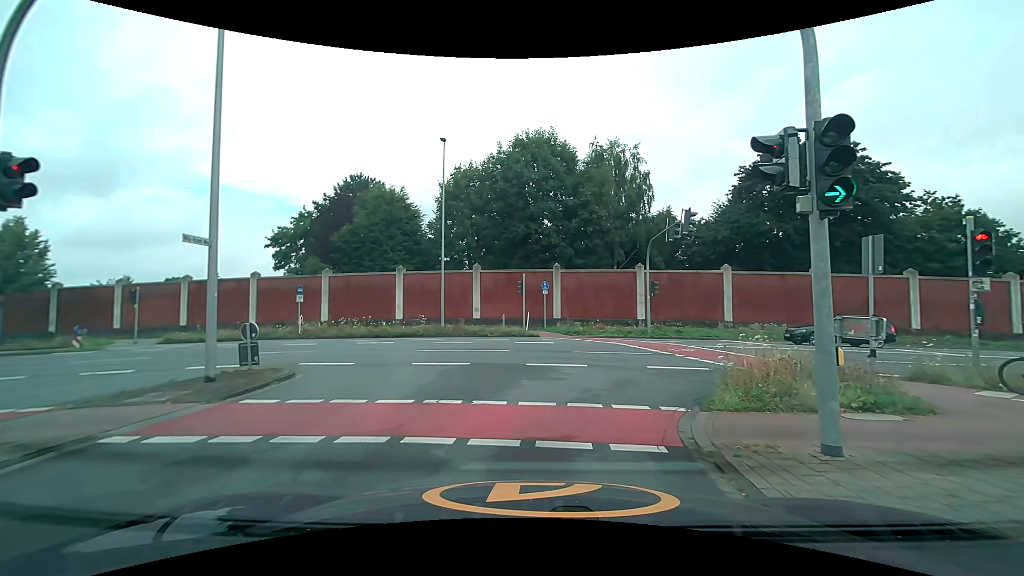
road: unclassified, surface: asphalt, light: Day
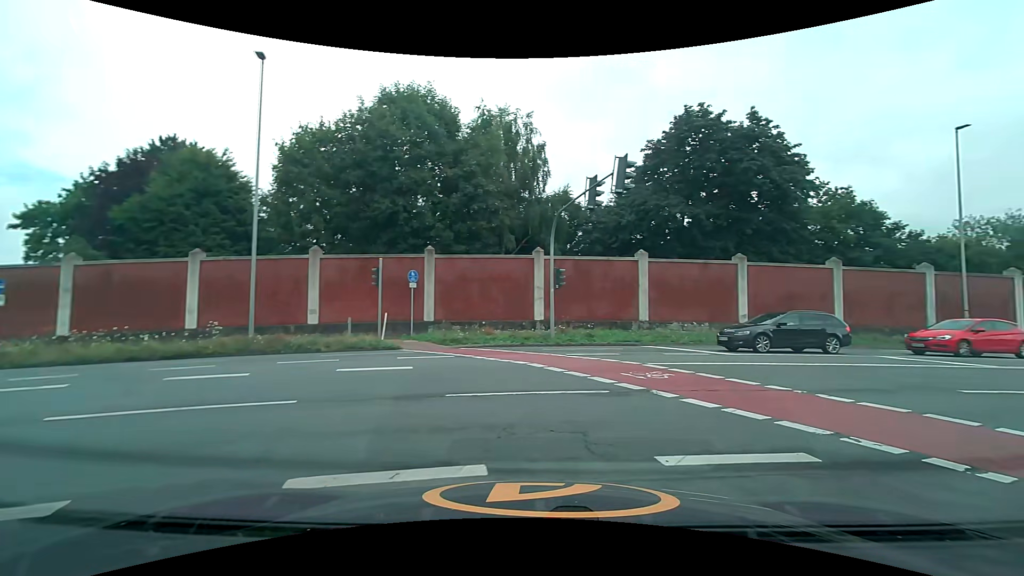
(+0.3, +9.2) m; +13°
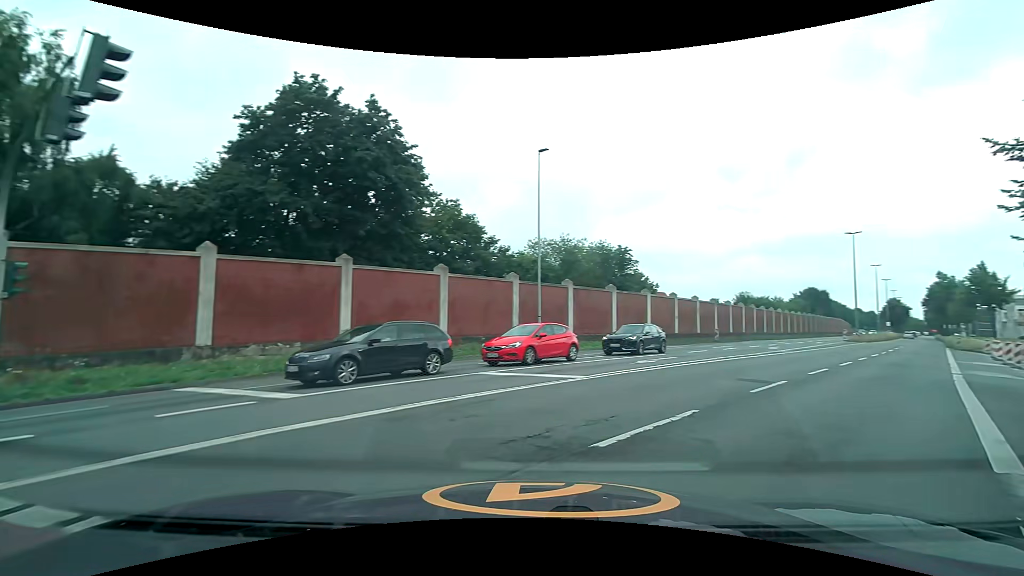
(+2.3, +6.3) m; +41°
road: secondary
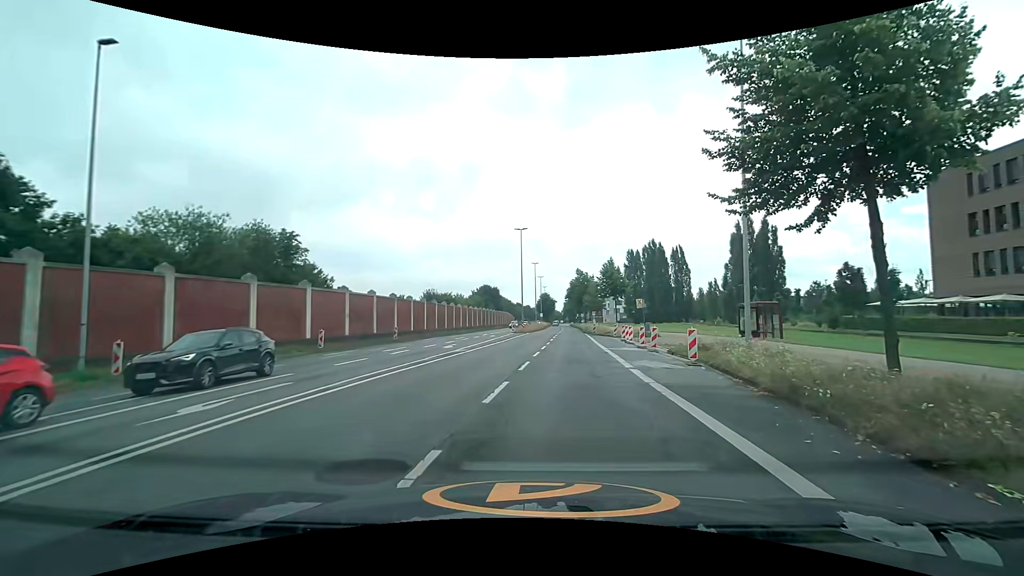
(+3.0, +8.3) m; +34°
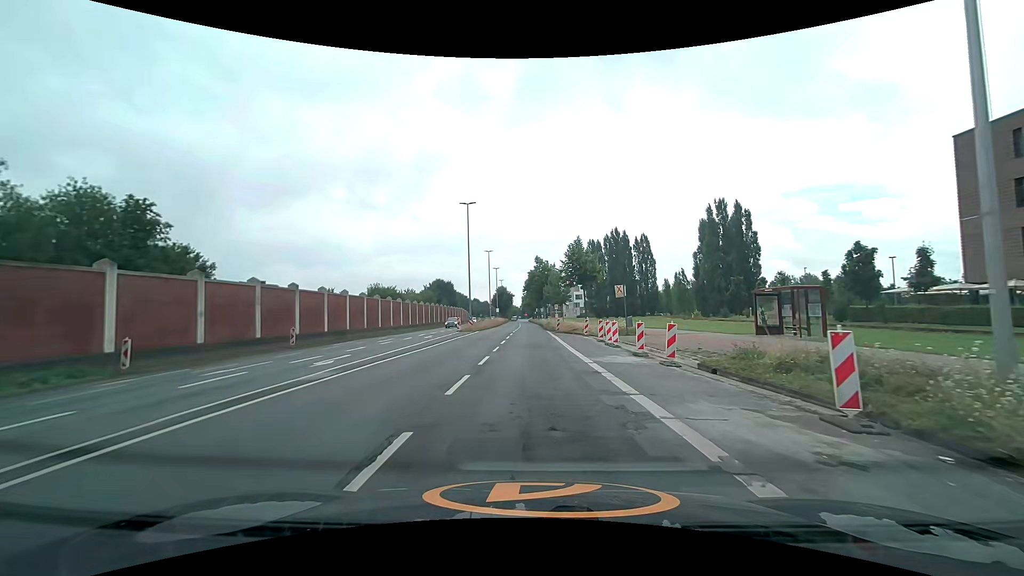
(+0.6, +11.5) m; +4°
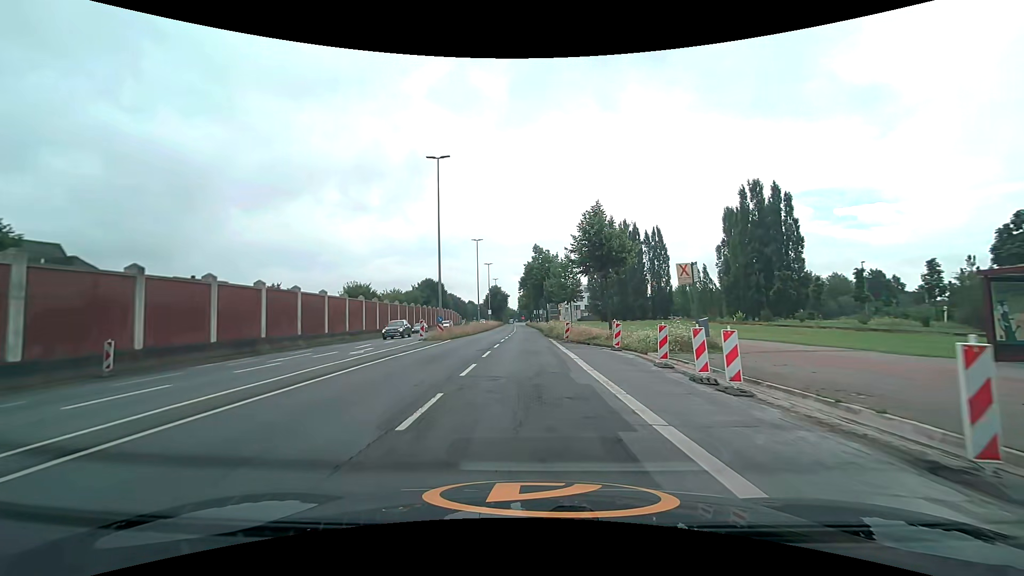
(-0.1, +14.8) m; 0°
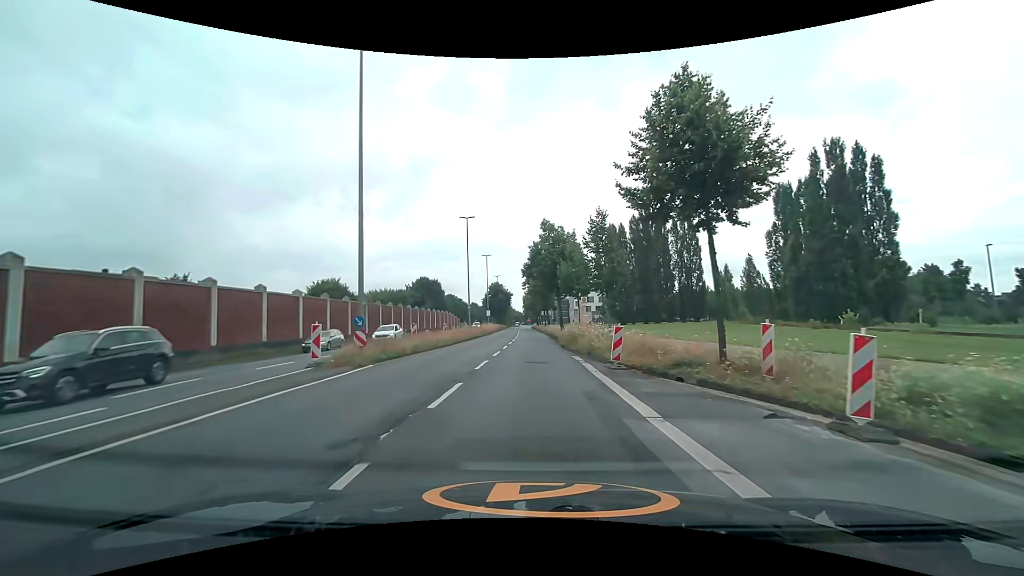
(-0.1, +16.7) m; -1°
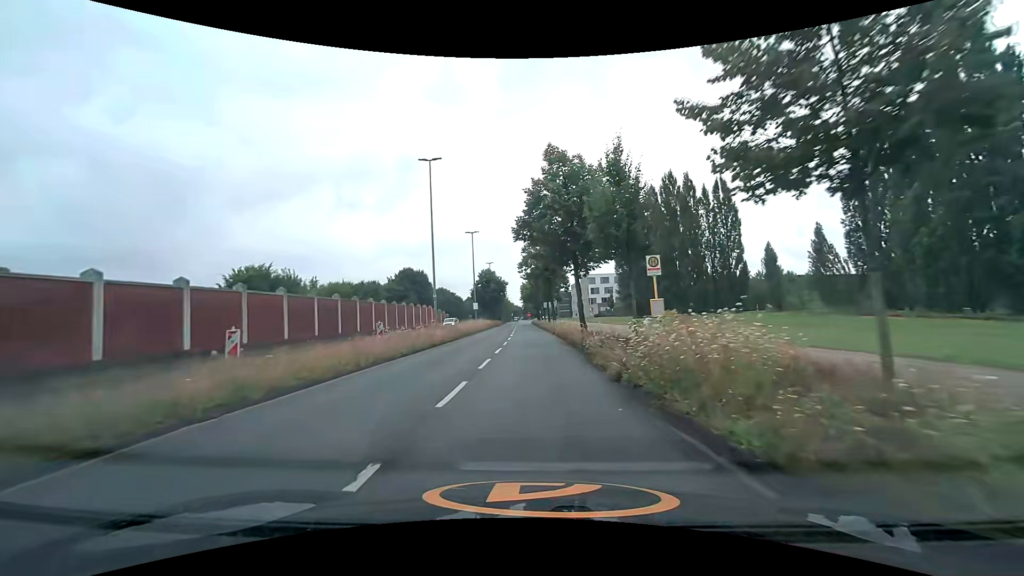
(+0.1, +18.2) m; 0°
(0, +10) (0, +20) (0, +30) (0, +40) (0, +50) (0, +60) (0, +70) (0, +80) (0, +90) (0, +100) m
